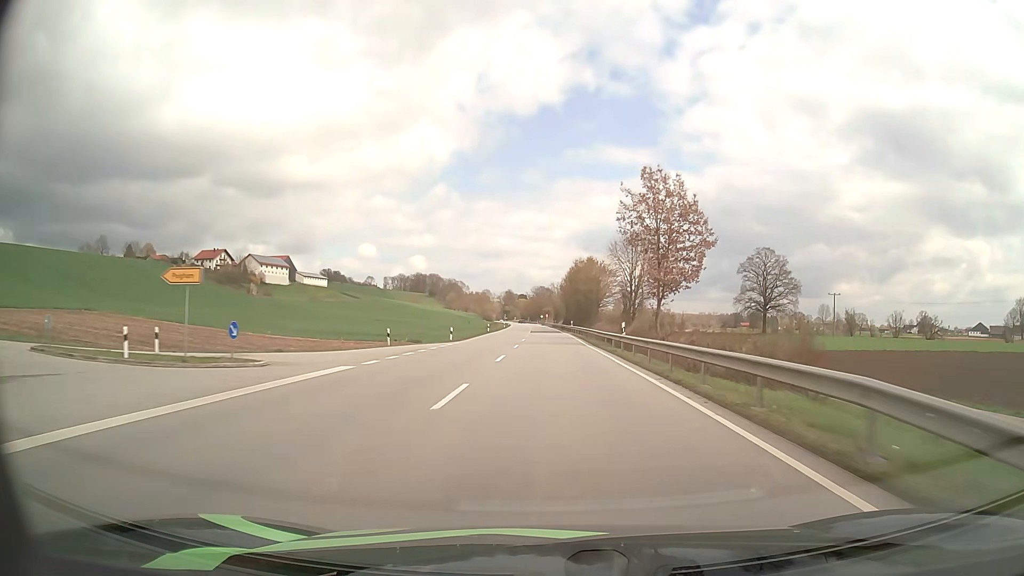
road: primary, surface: asphalt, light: Day
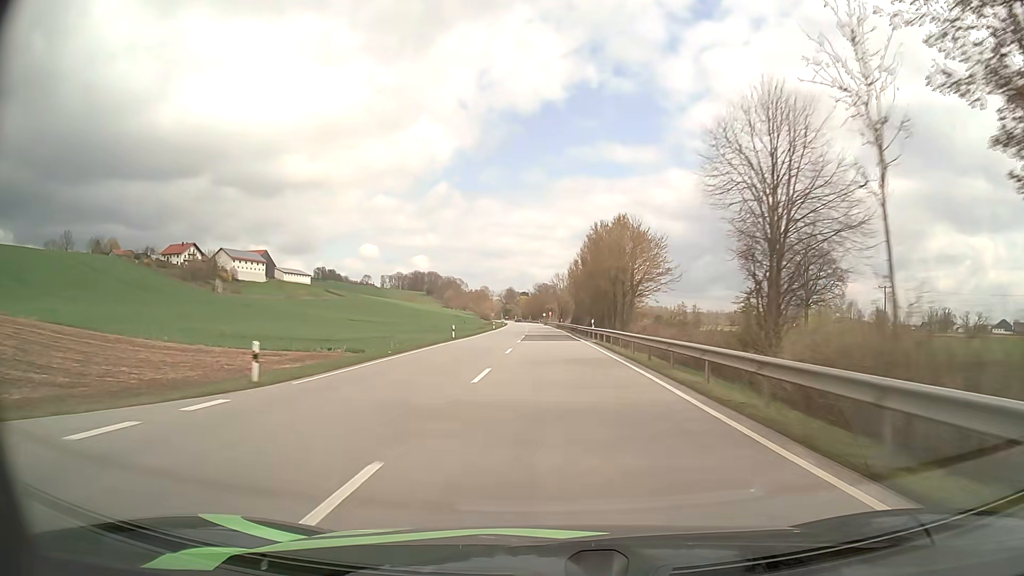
(0.0, +32.4) m; 0°
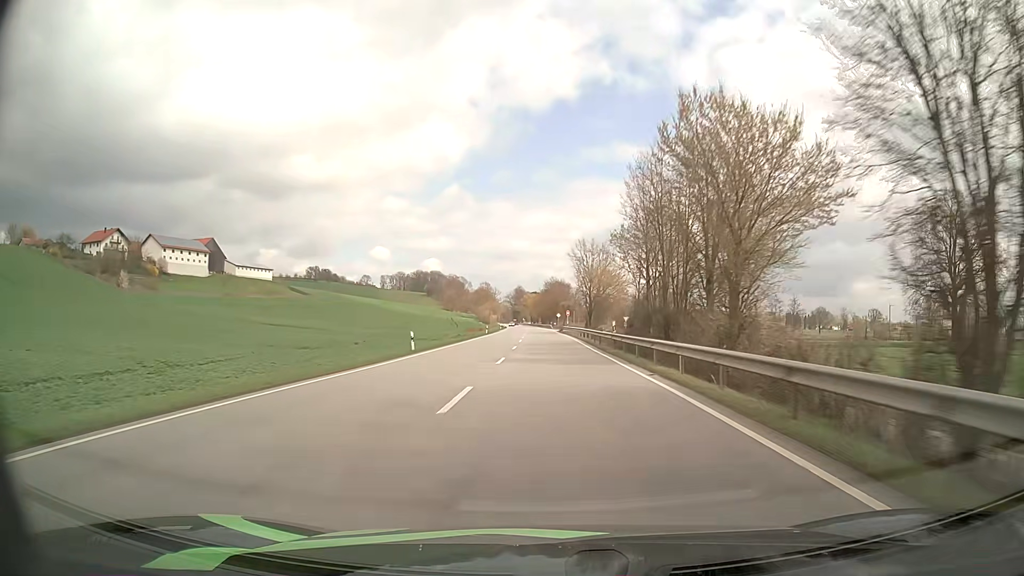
(-0.5, +65.7) m; -1°
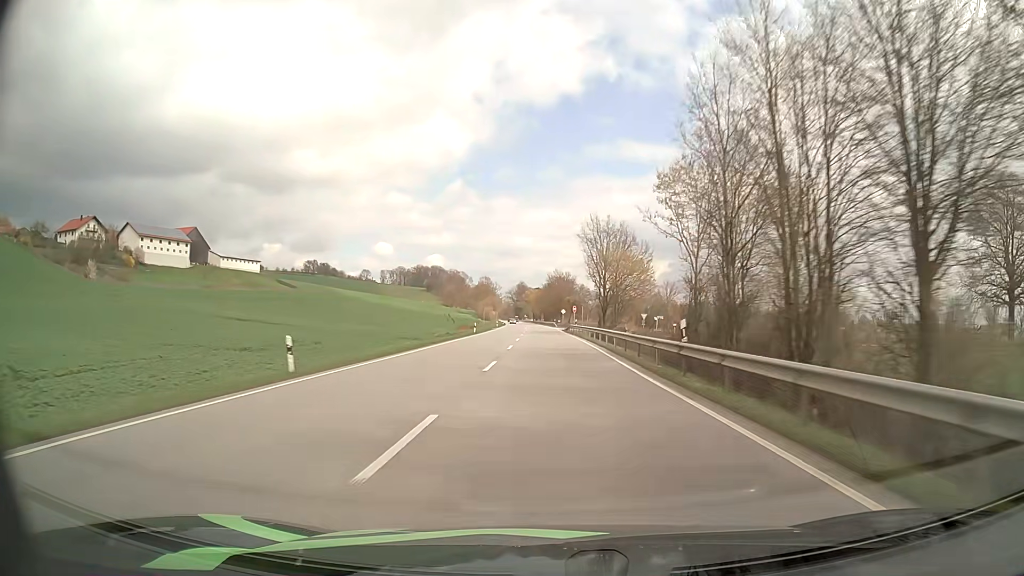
(-0.1, +16.5) m; 0°
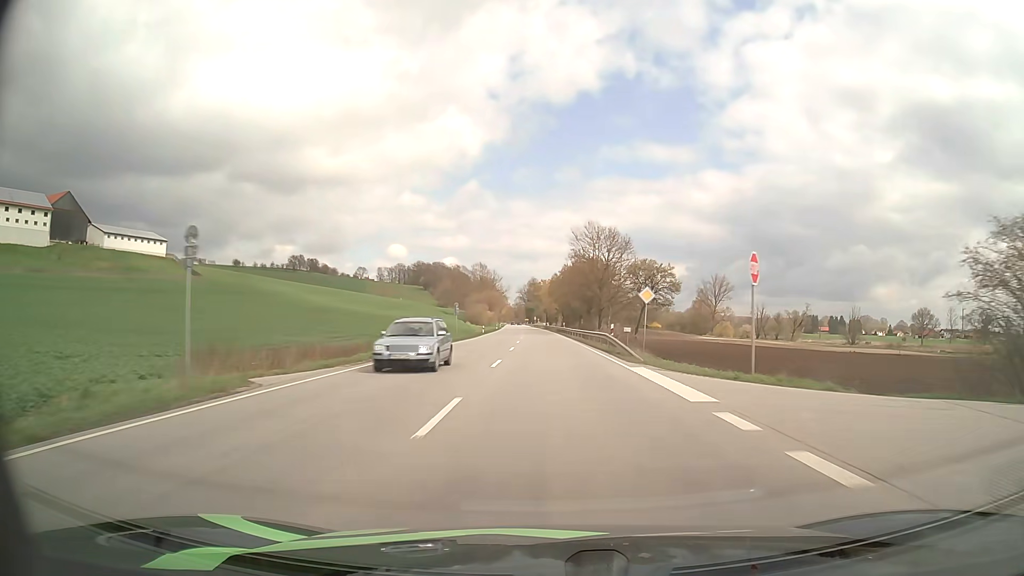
(-1.0, +83.5) m; -1°
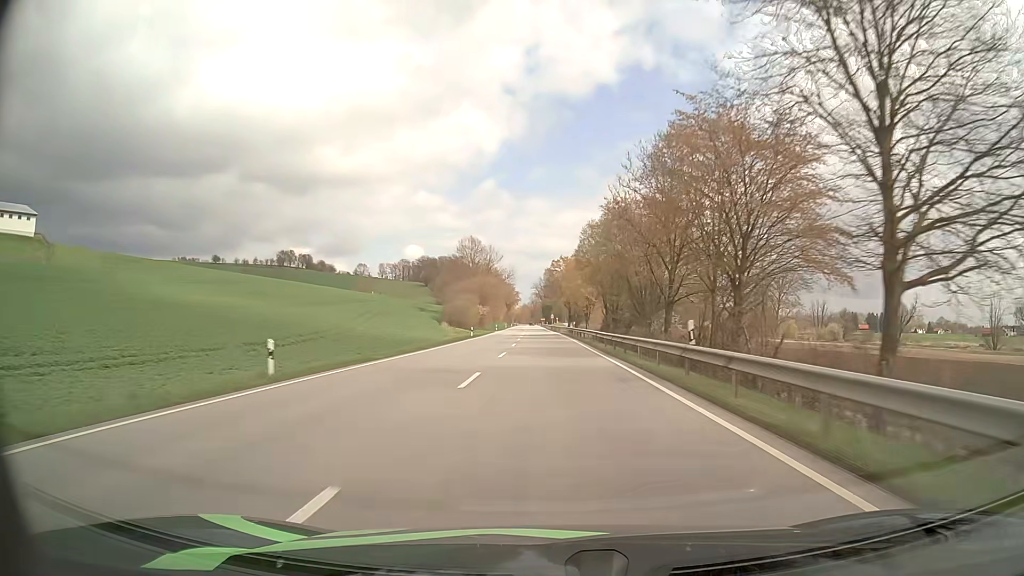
(-0.7, +67.7) m; -1°
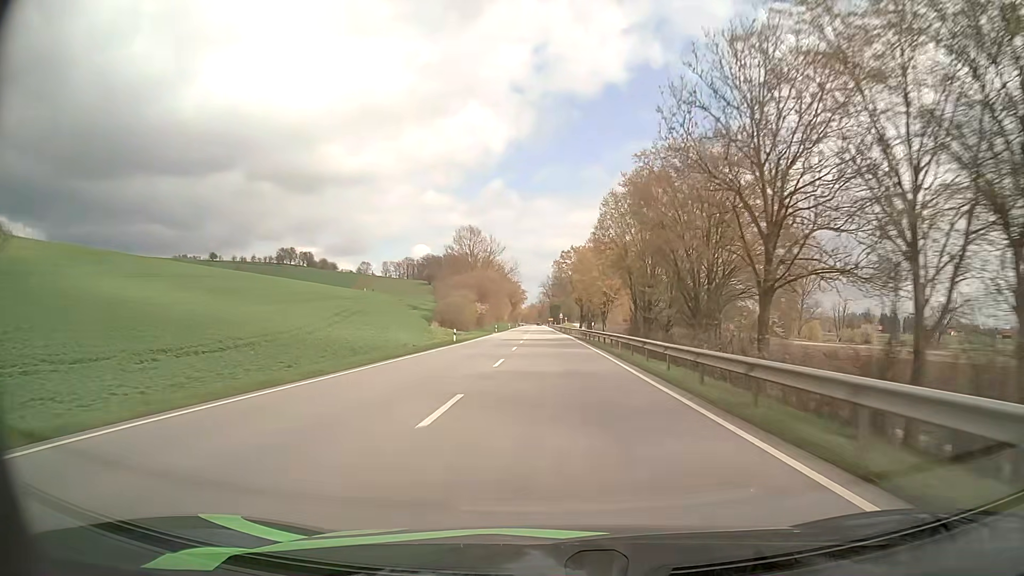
(-0.1, +17.0) m; -1°
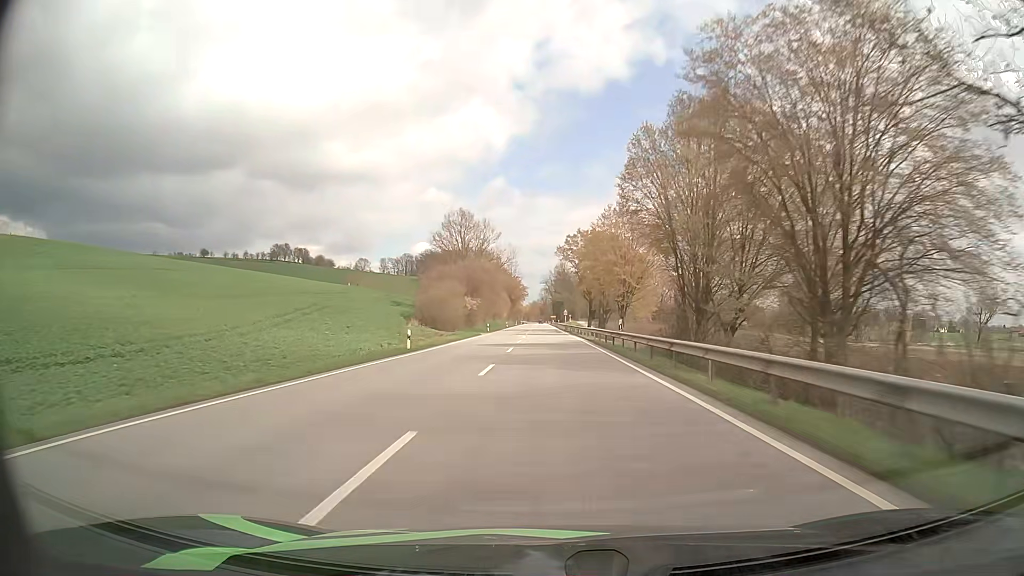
(0.0, +17.0) m; 0°
(0, +10) (0, +20) (0, +30) (0, +40) (0, +50) (0, +60) (-1, +70) (-1, +80) (-1, +90) (-1, +100) m
